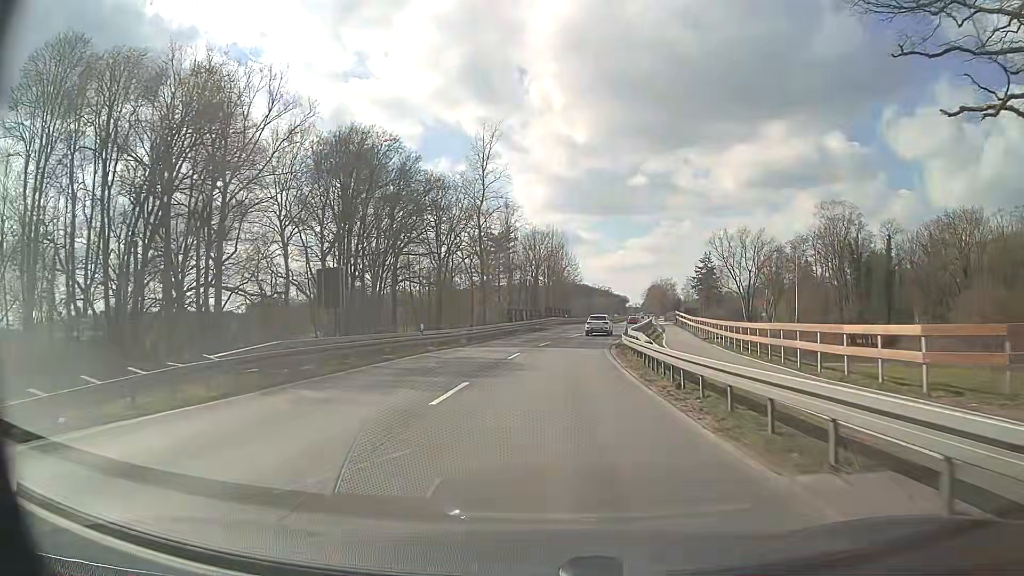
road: primary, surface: asphalt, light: Day
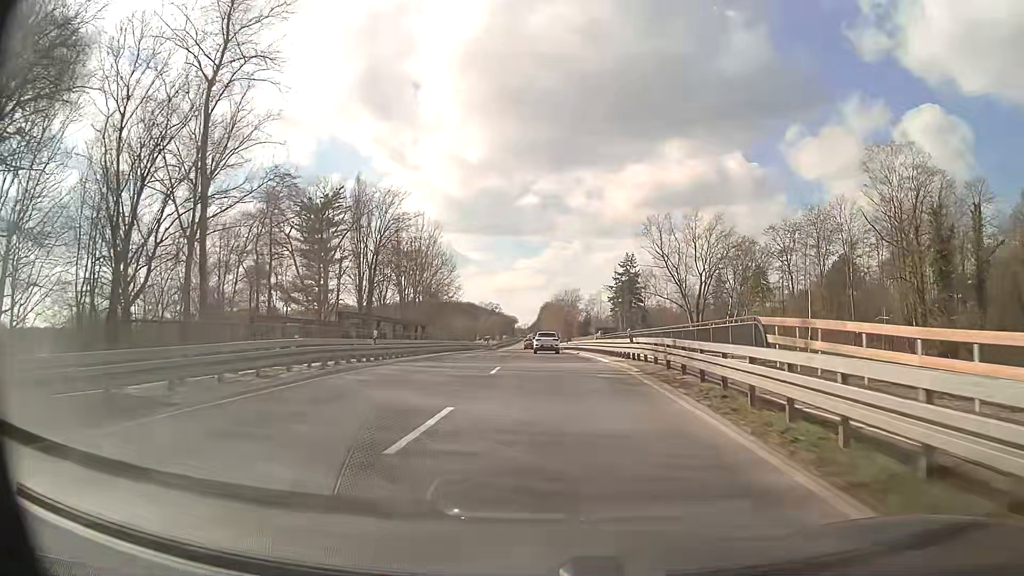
(+4.6, +53.2) m; +10°
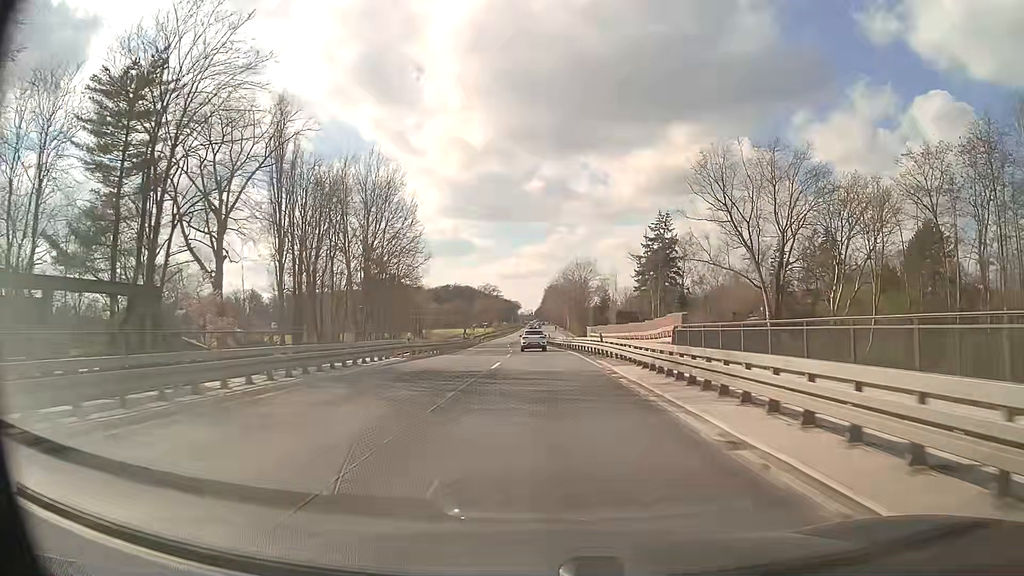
(+0.2, +42.5) m; 0°
(0, +10) (0, +20) (0, +30) (-1, +40) (-1, +50) (-1, +60) (-2, +70) (-2, +80) (-3, +90) (-3, +100) m
